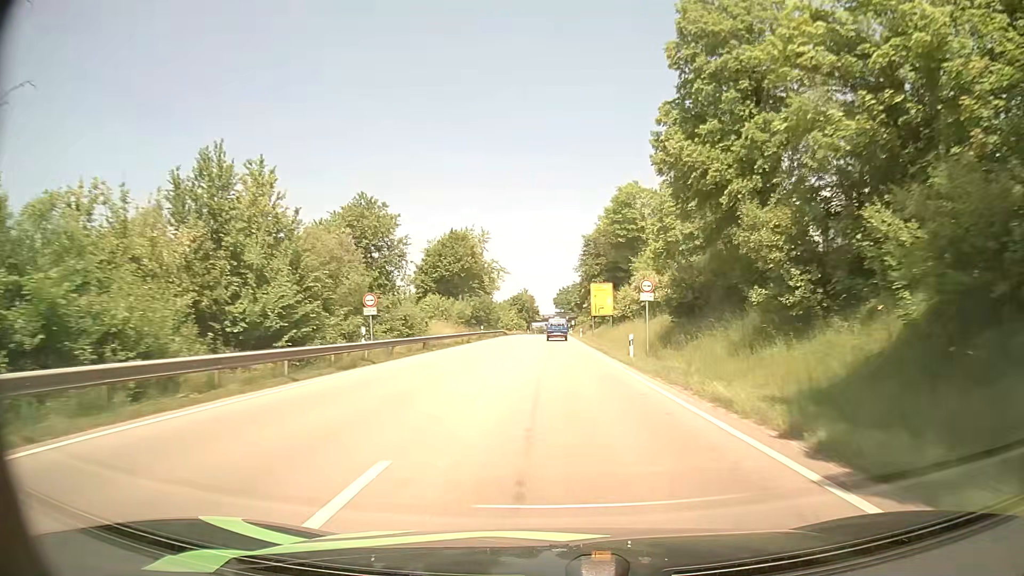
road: primary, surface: asphalt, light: Day
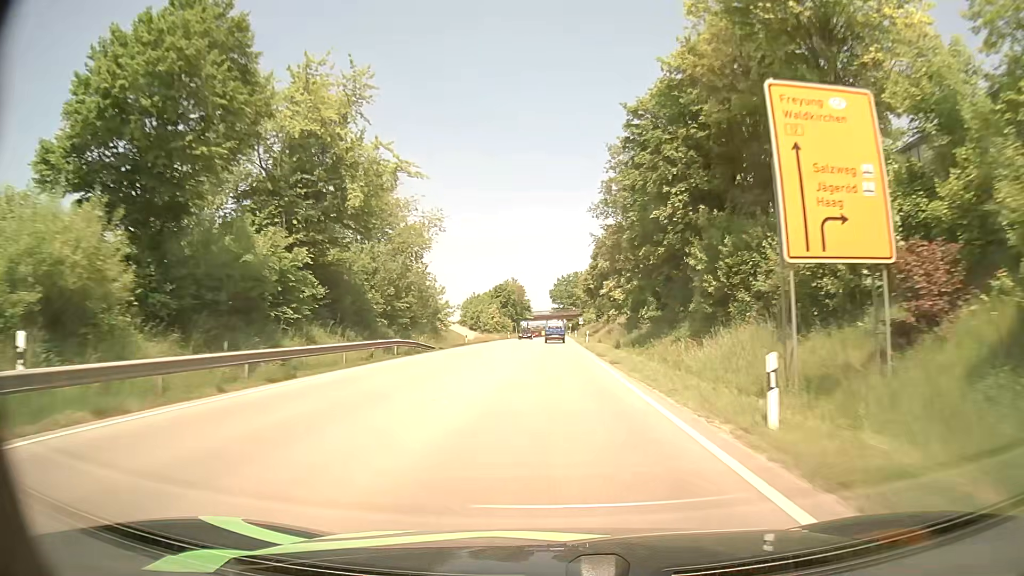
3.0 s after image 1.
(+0.8, +61.9) m; 0°
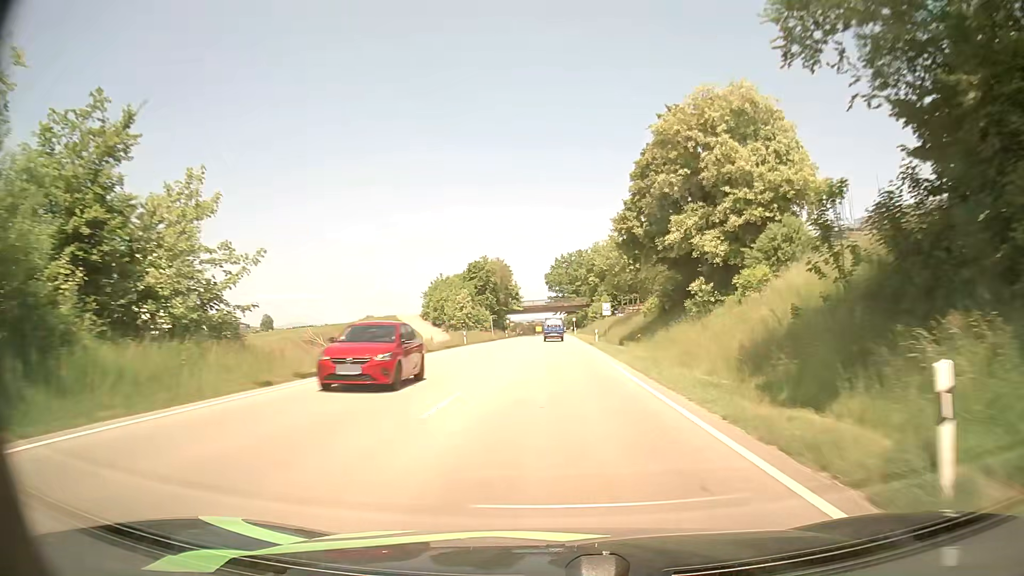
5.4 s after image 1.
(0.0, +50.0) m; 0°
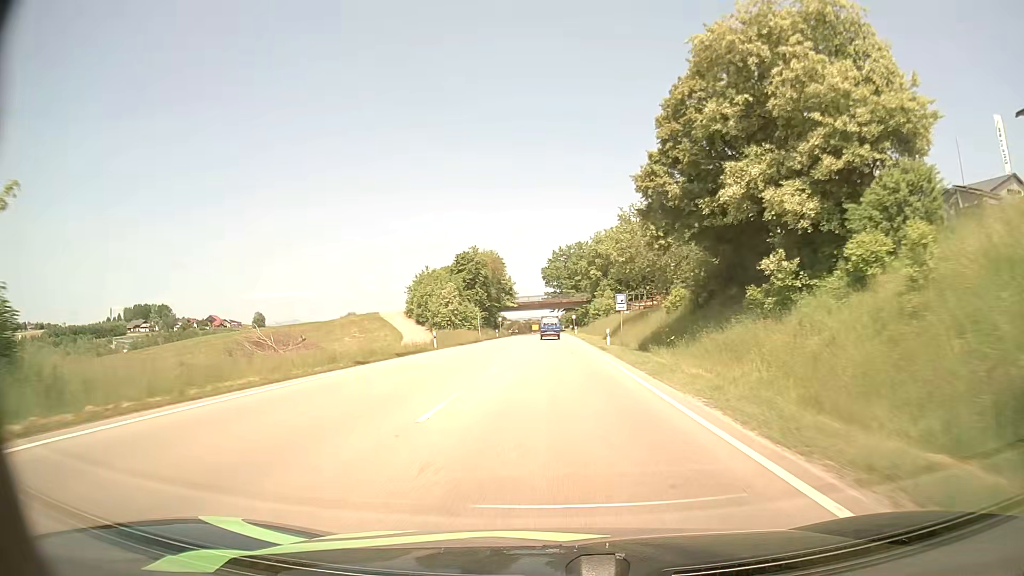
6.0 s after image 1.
(+0.1, +12.5) m; 0°
(0, +10) (0, +20) (0, +30) (0, +40) (0, +50) (0, +60) (0, +70) (0, +80) (0, +90) (0, +100) m
